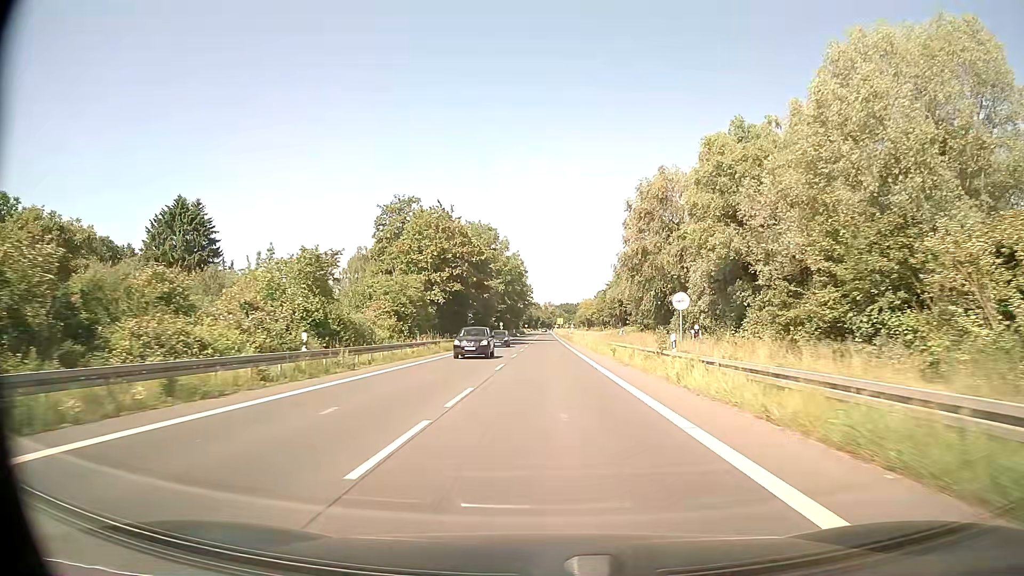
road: secondary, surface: asphalt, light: Day
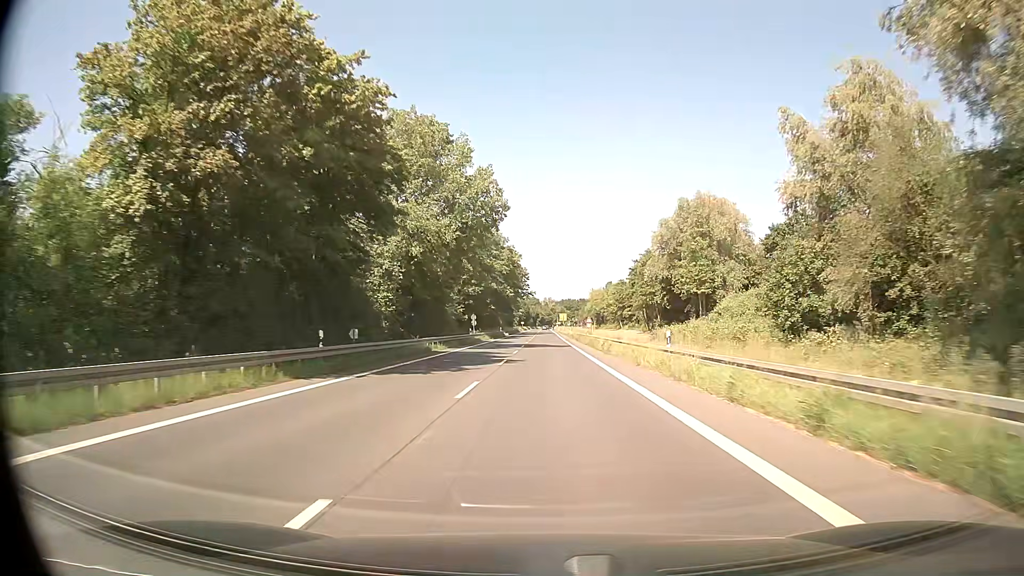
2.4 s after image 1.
(0.0, +46.8) m; 0°
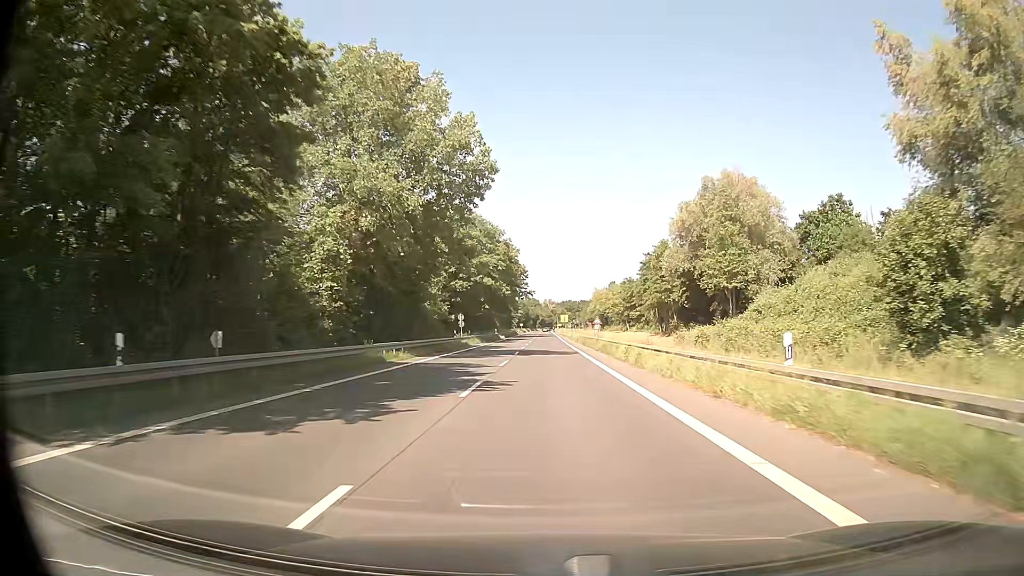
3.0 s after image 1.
(0.0, +11.4) m; 0°
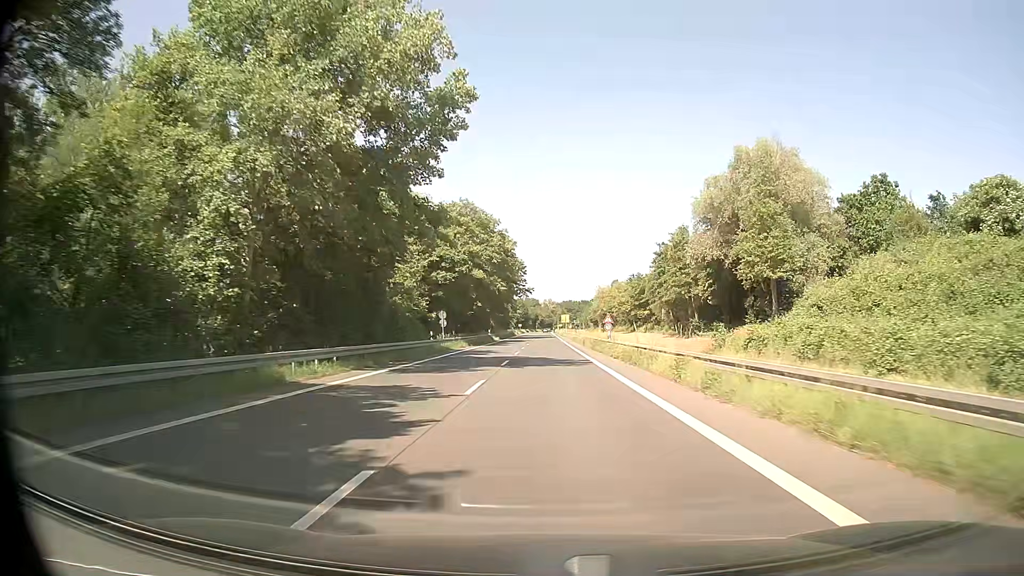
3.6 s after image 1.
(0.0, +11.3) m; 0°
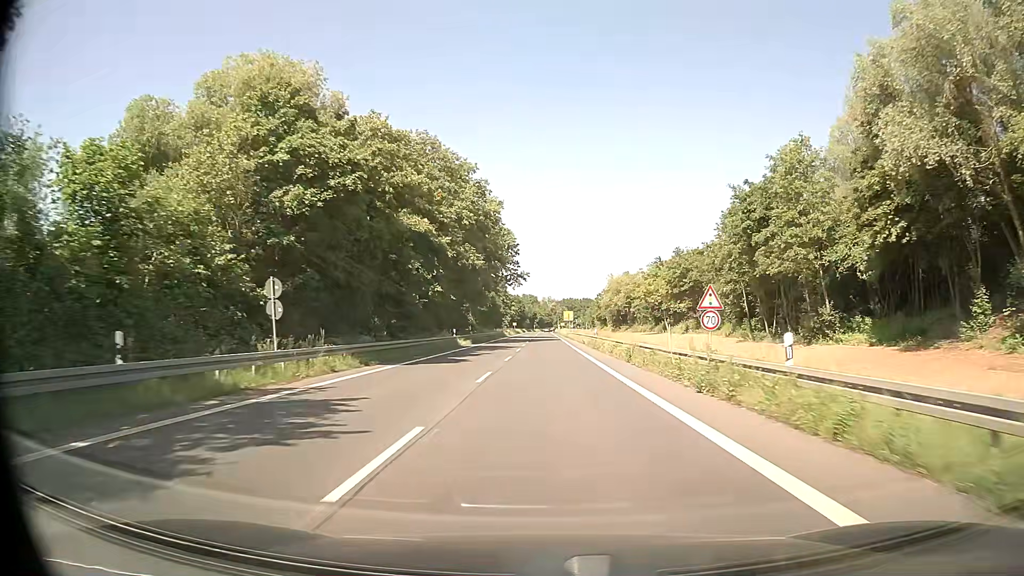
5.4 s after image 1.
(+0.2, +32.9) m; 0°
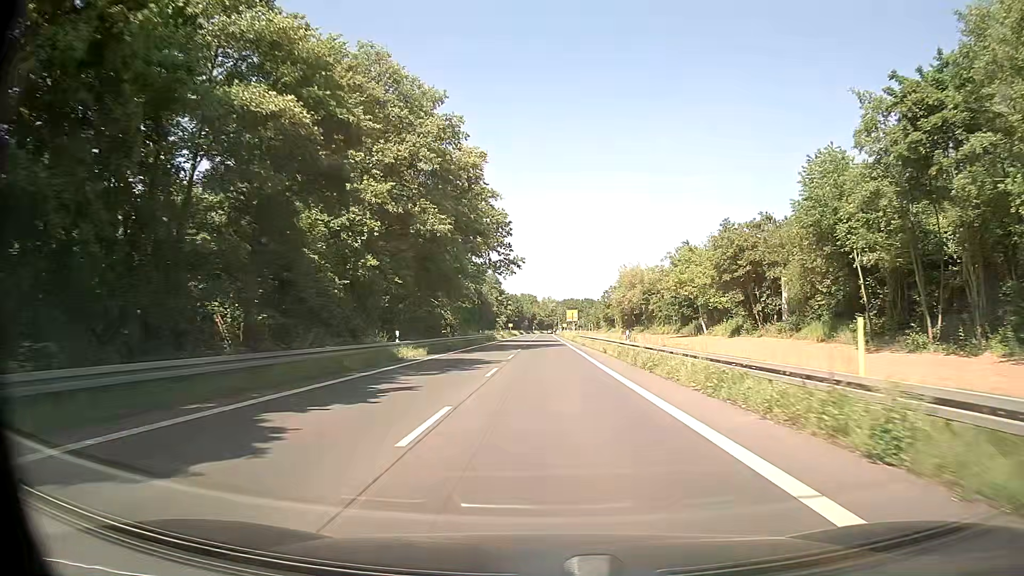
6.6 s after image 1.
(+0.1, +21.2) m; 0°
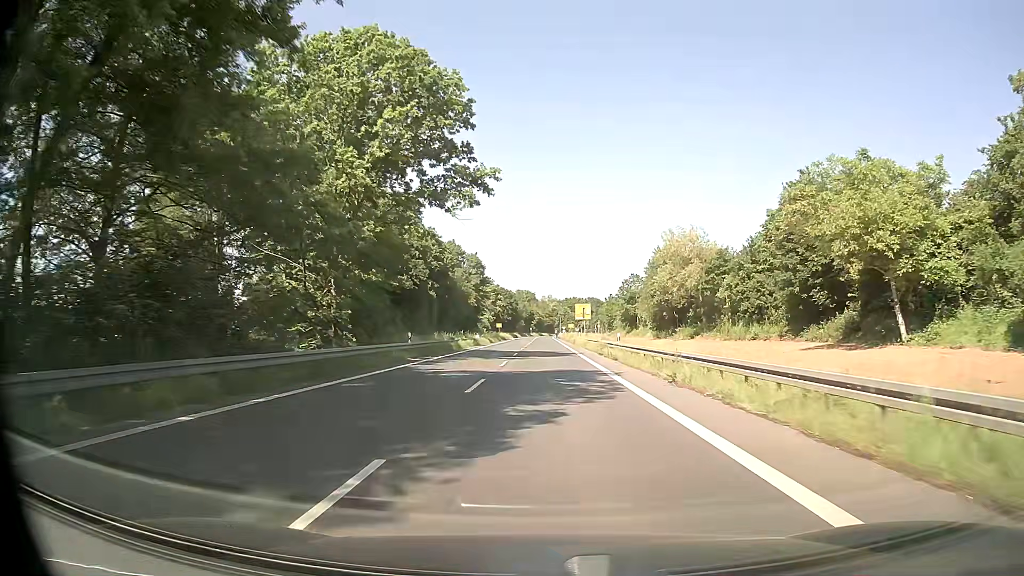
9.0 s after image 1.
(0.0, +40.5) m; 0°
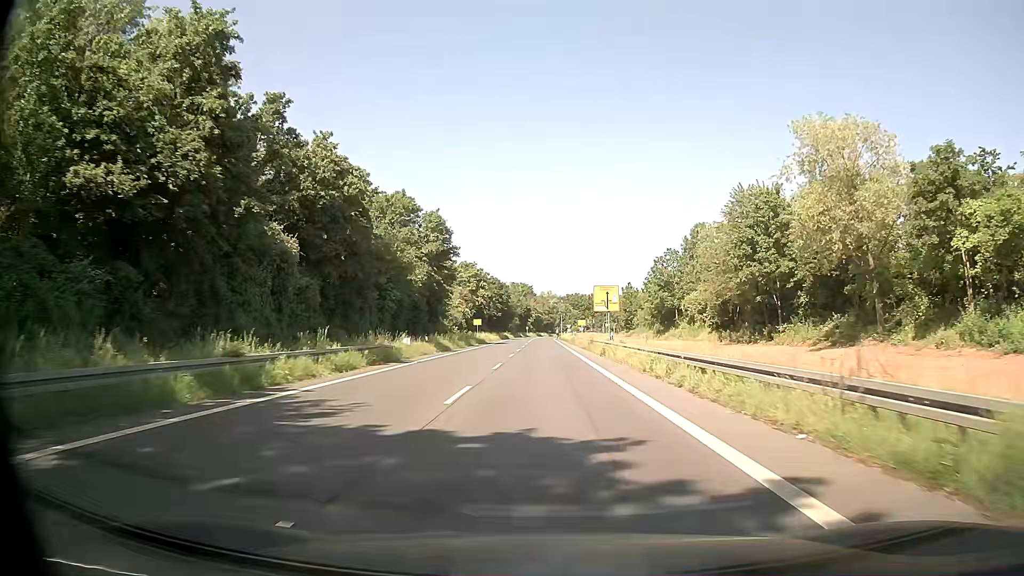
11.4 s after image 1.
(+0.1, +38.1) m; 0°
(0, +10) (0, +20) (0, +30) (0, +40) (0, +50) (0, +60) (0, +70) (0, +80) (0, +90) (0, +100) m
